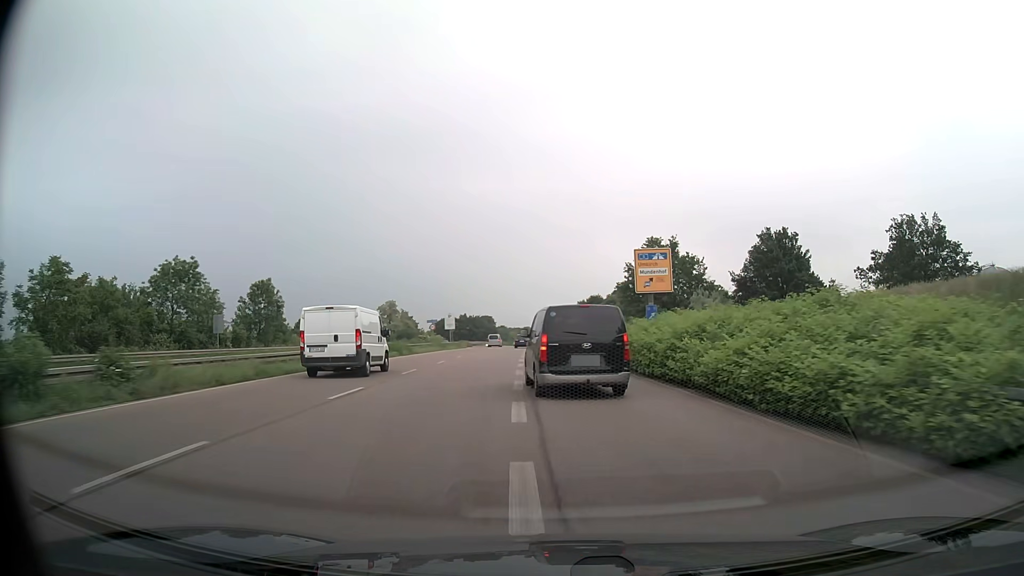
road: trunk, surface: asphalt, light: Day
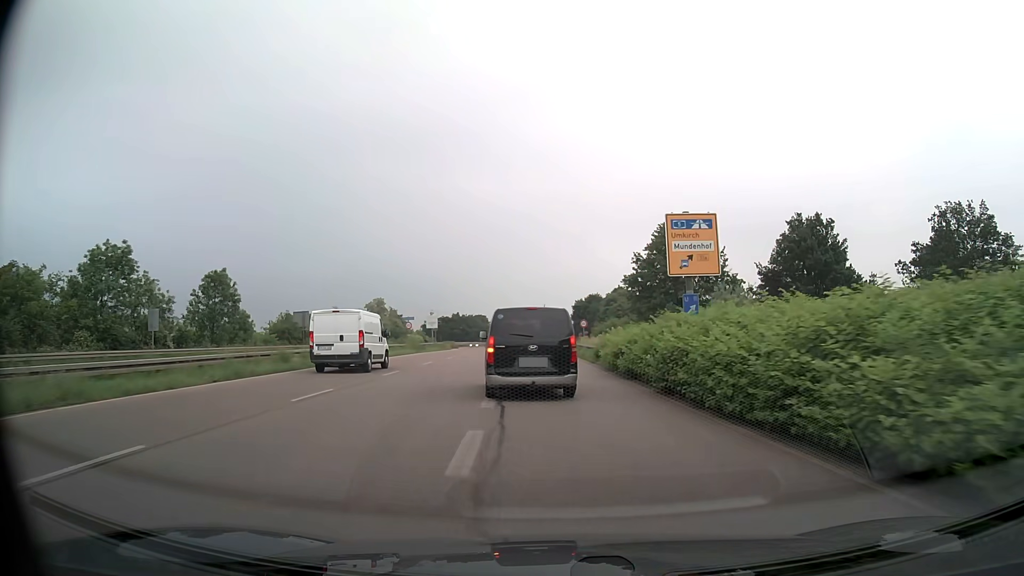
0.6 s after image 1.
(0.0, +9.6) m; 0°
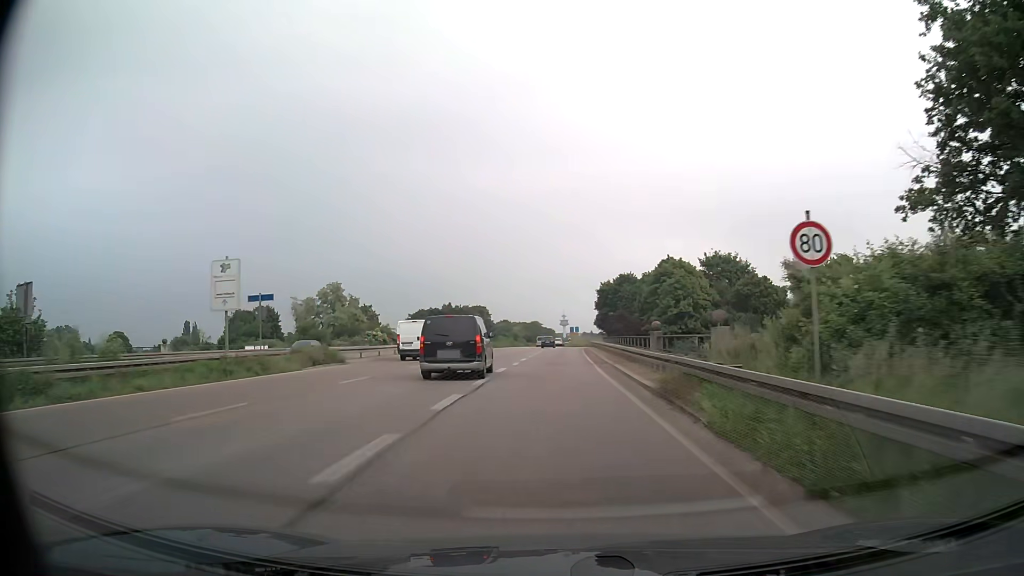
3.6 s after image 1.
(-0.6, +48.3) m; -1°
(0, +10) (0, +20) (0, +30) (0, +40) (0, +50) (+1, +60) (+1, +70) (+1, +80) (+2, +90) (+5, +100) m
